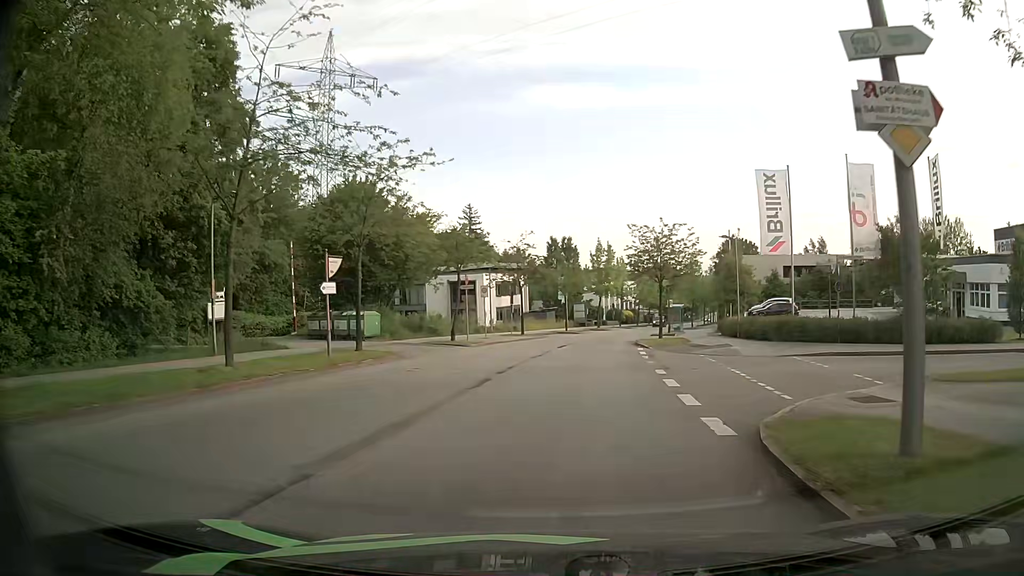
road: residential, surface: asphalt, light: Day
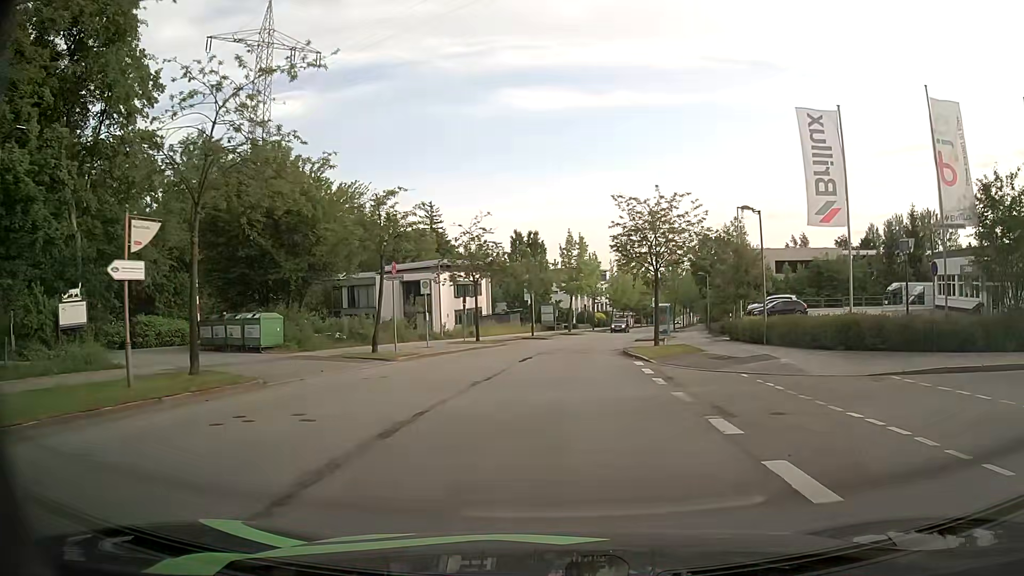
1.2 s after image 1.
(+0.1, +9.4) m; +2°
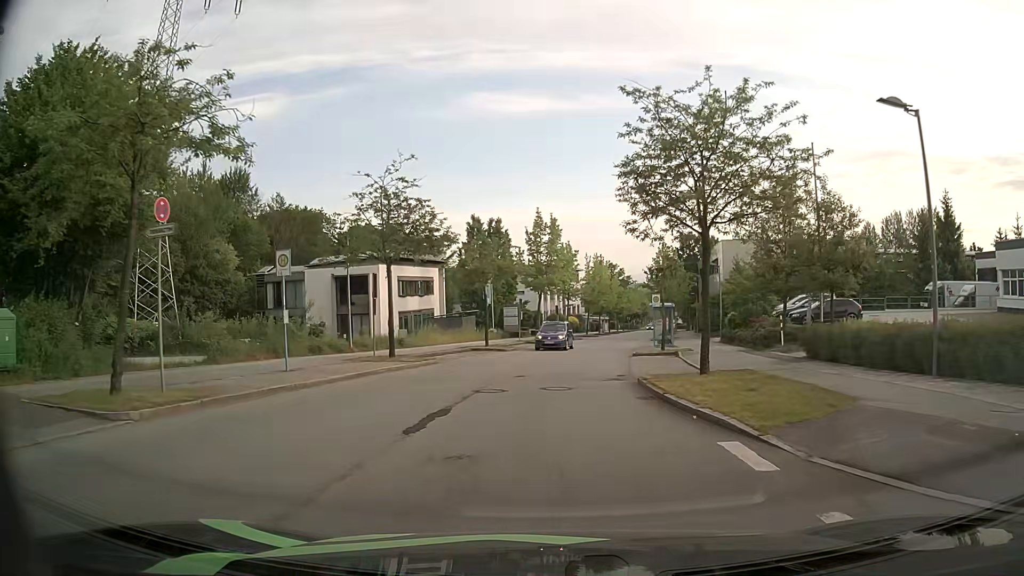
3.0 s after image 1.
(+0.3, +14.0) m; +2°
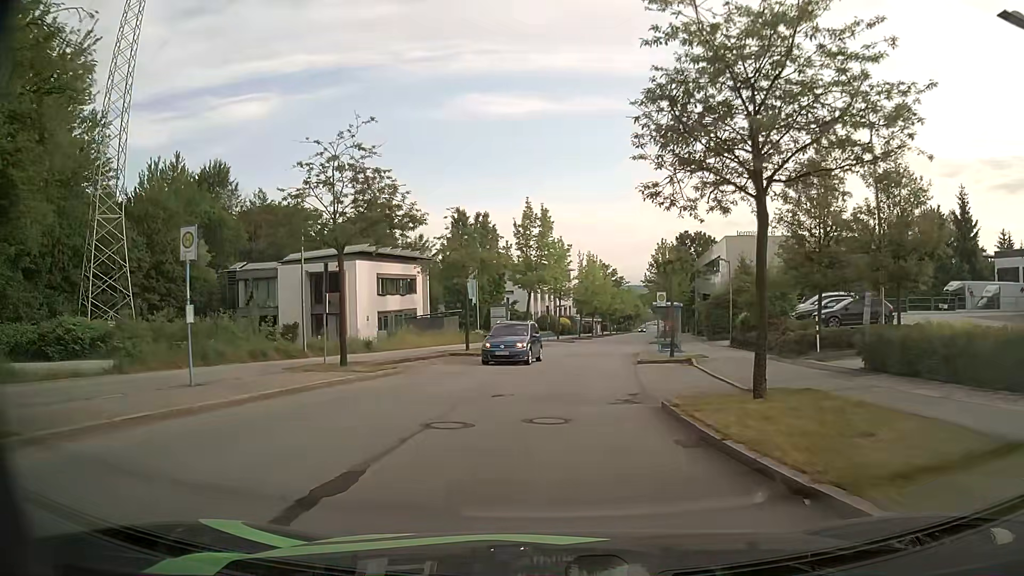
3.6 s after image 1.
(0.0, +4.7) m; +1°
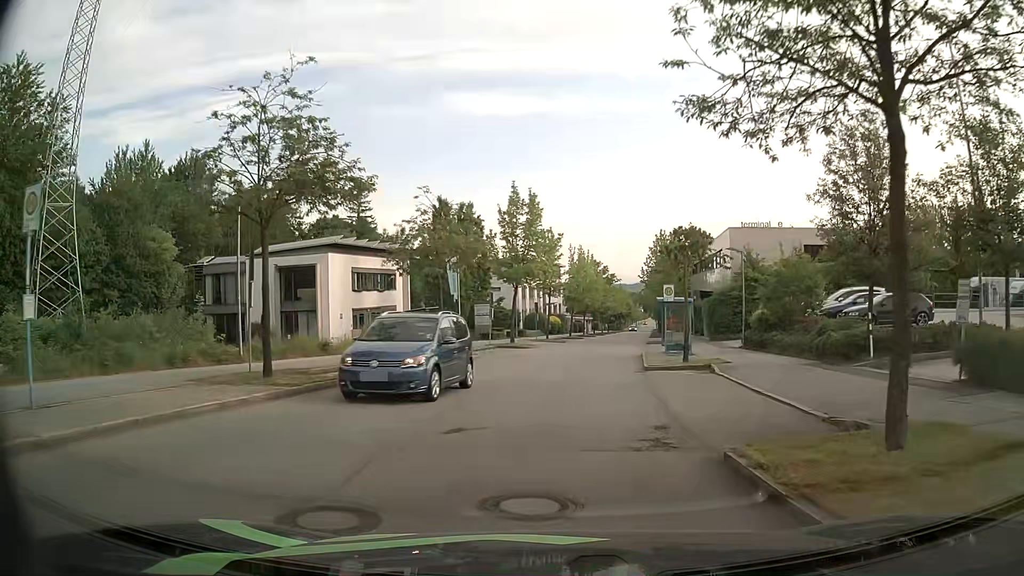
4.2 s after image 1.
(+0.1, +4.7) m; +1°
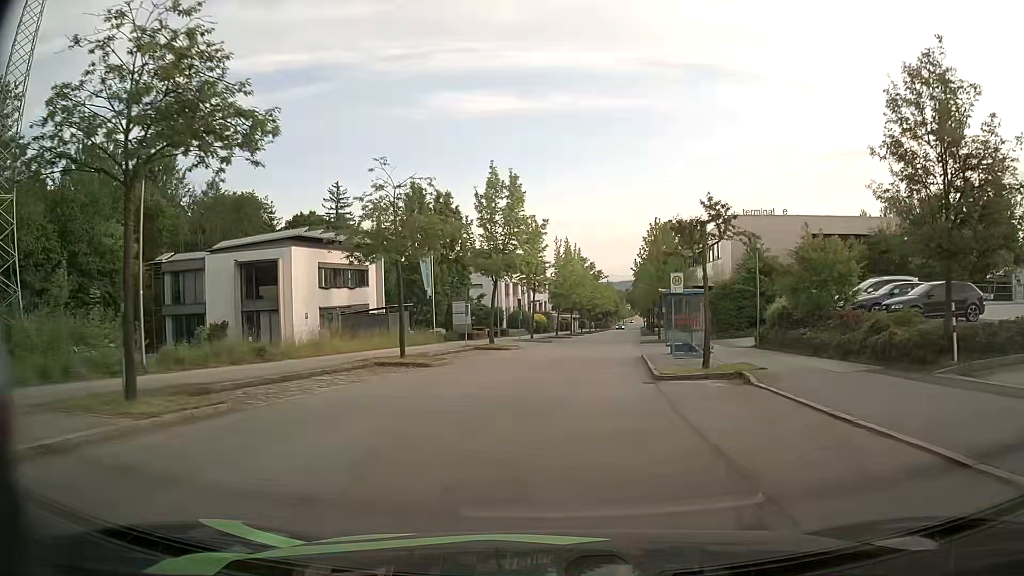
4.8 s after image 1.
(+0.1, +4.9) m; +2°
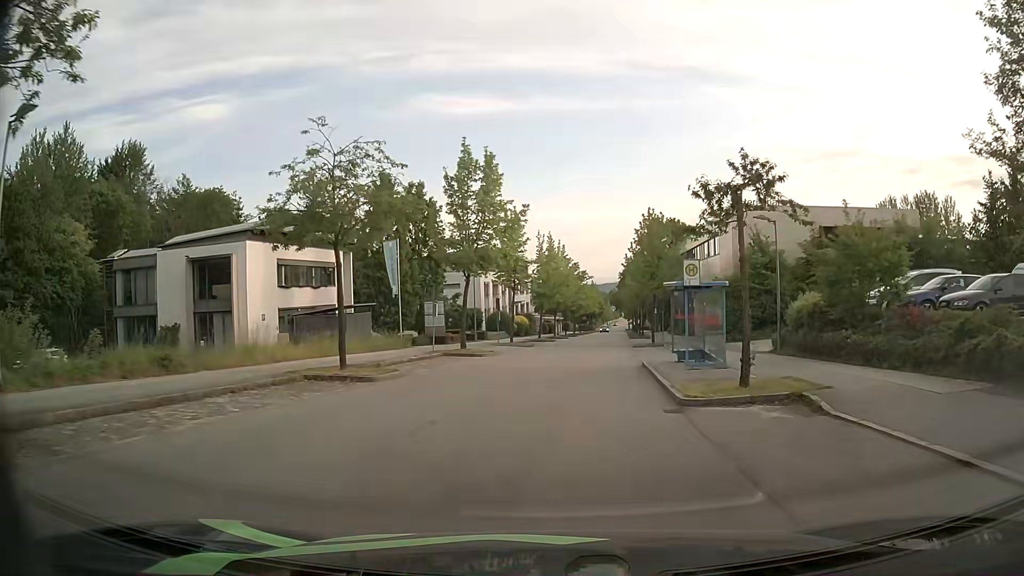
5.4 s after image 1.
(0.0, +5.0) m; +2°
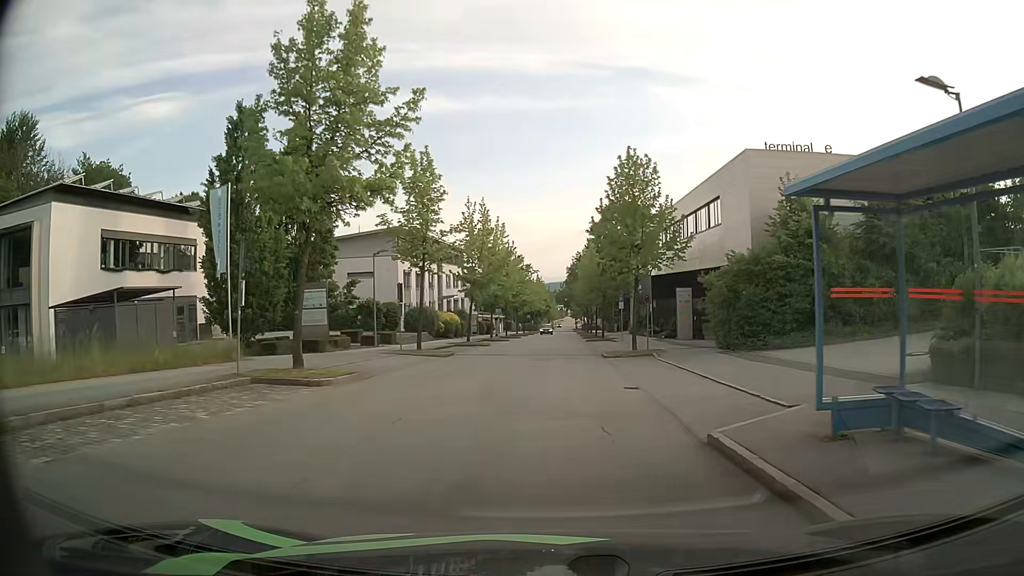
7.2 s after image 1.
(+0.5, +15.5) m; +4°
(0, +10) (0, +20) (+1, +30) (+1, +40) (+1, +50) (+2, +60) (+2, +70) (+2, +80) (+3, +90) (+3, +100) m
